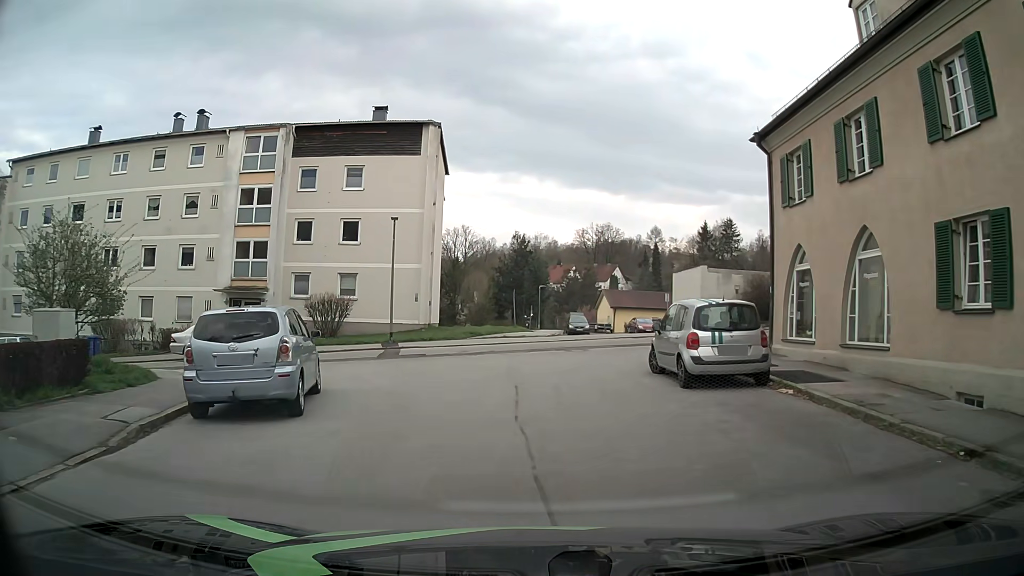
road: tertiary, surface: asphalt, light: Day
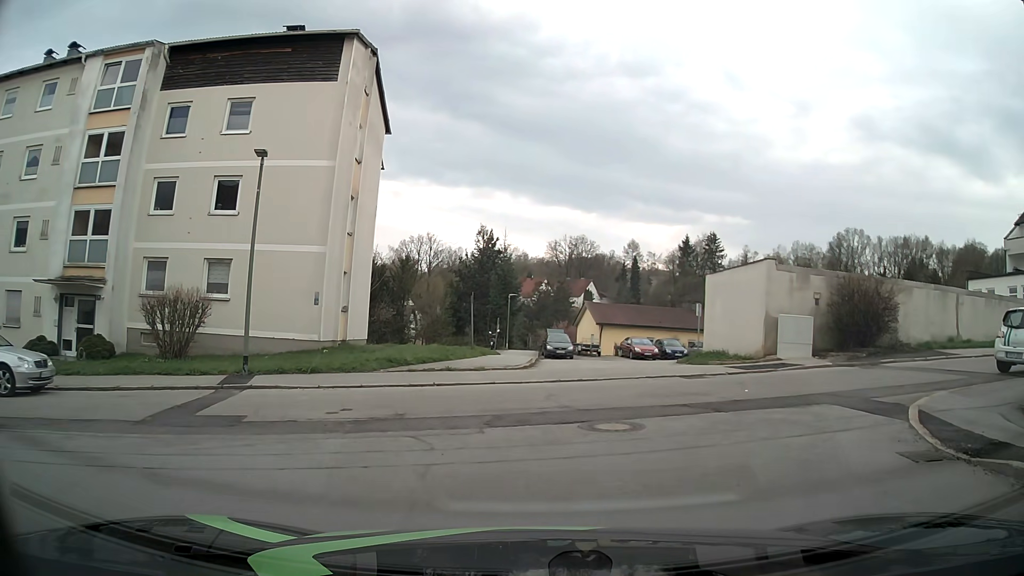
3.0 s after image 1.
(+0.1, +12.4) m; +3°
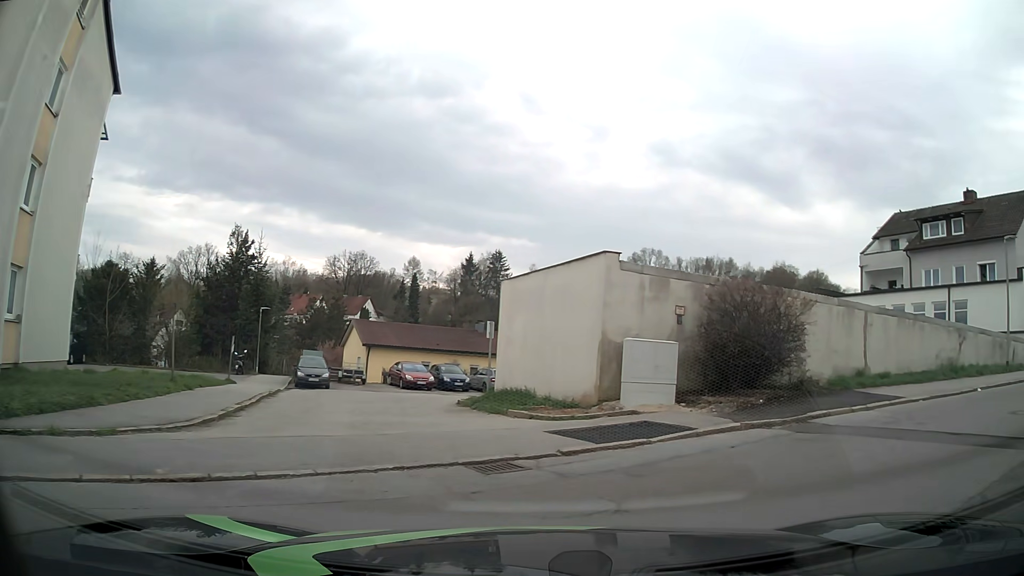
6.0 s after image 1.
(+1.0, +7.8) m; +17°
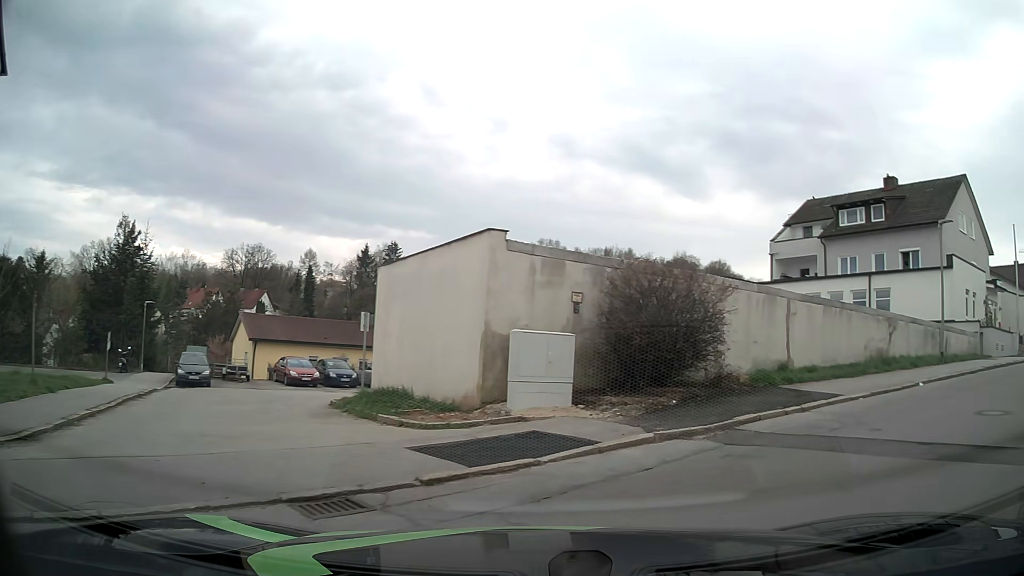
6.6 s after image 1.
(+0.2, +2.0) m; +8°
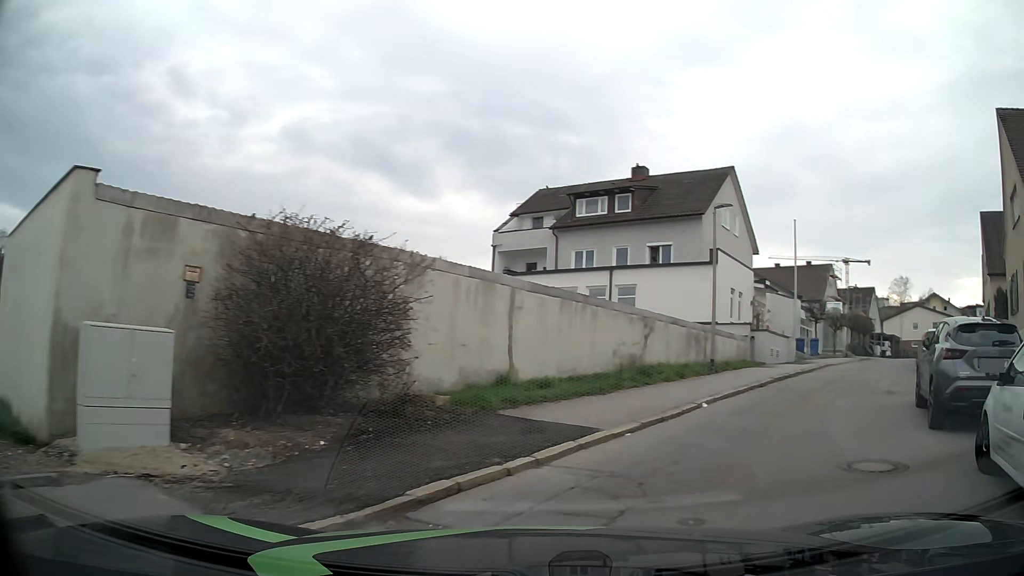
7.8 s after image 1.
(+1.0, +4.5) m; +24°
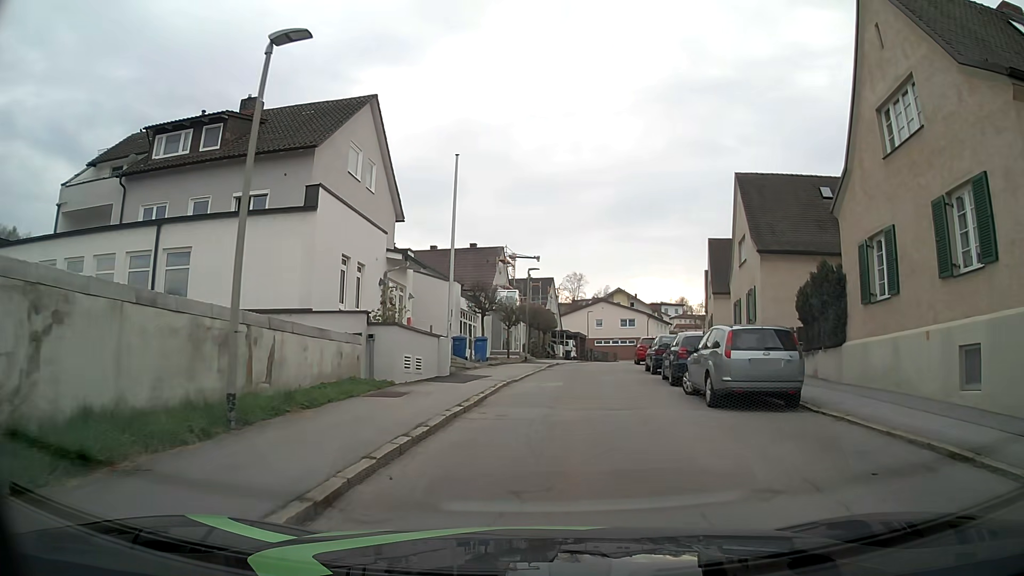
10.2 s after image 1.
(+4.5, +11.5) m; +32°
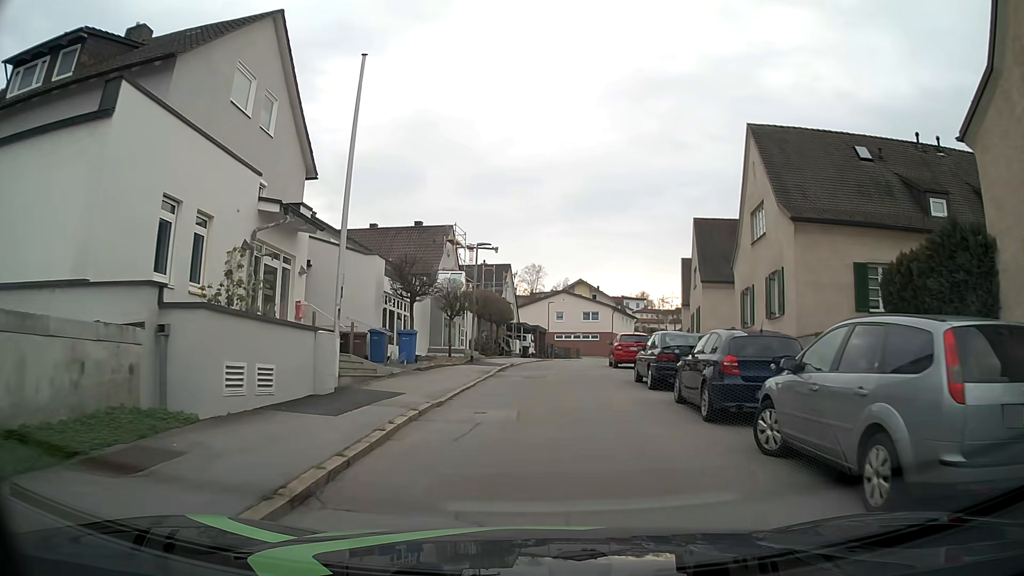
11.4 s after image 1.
(+0.3, +7.8) m; +3°
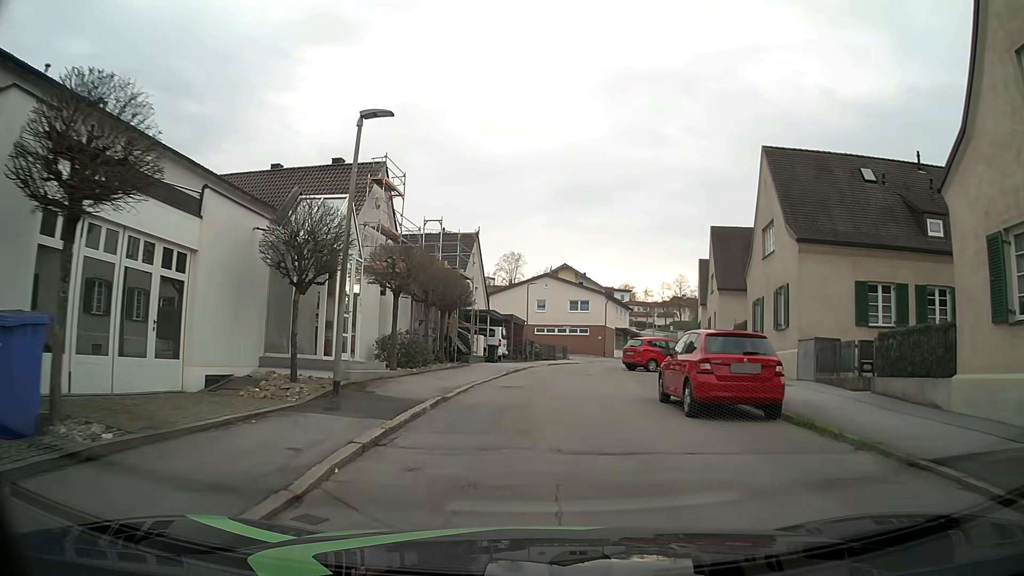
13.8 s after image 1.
(+0.5, +16.7) m; +2°
